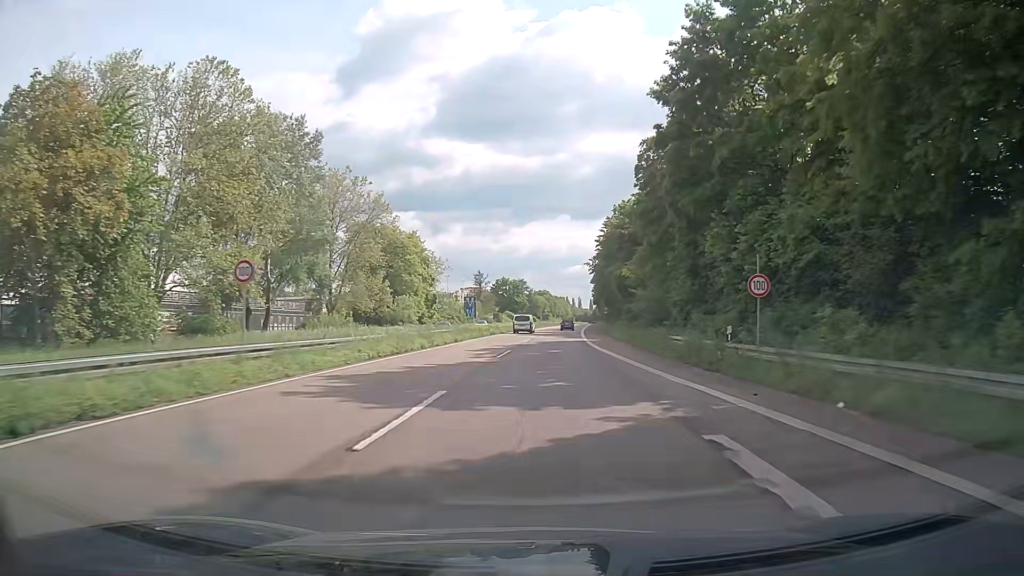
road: trunk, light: Day
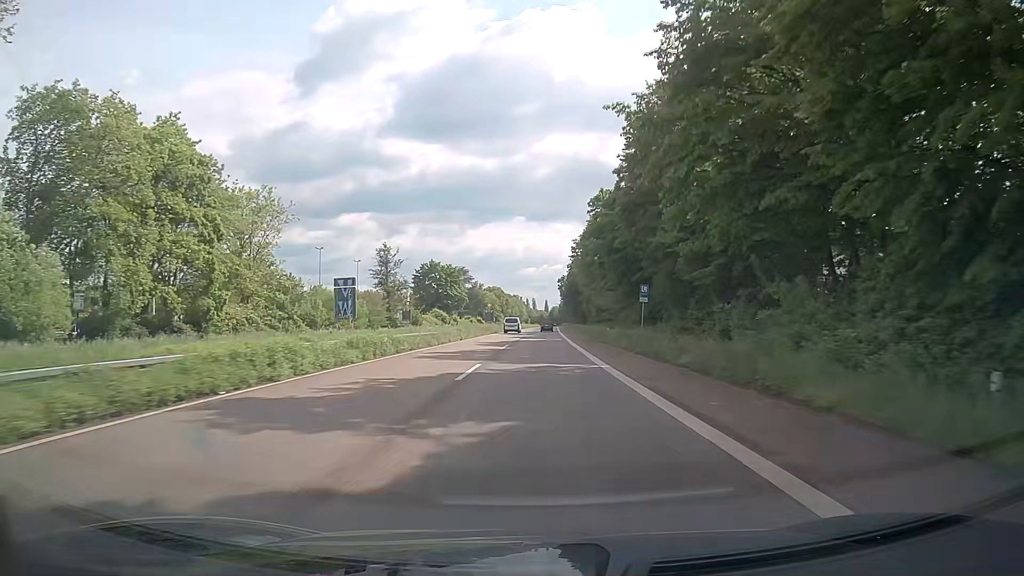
(+2.8, +63.6) m; +4°
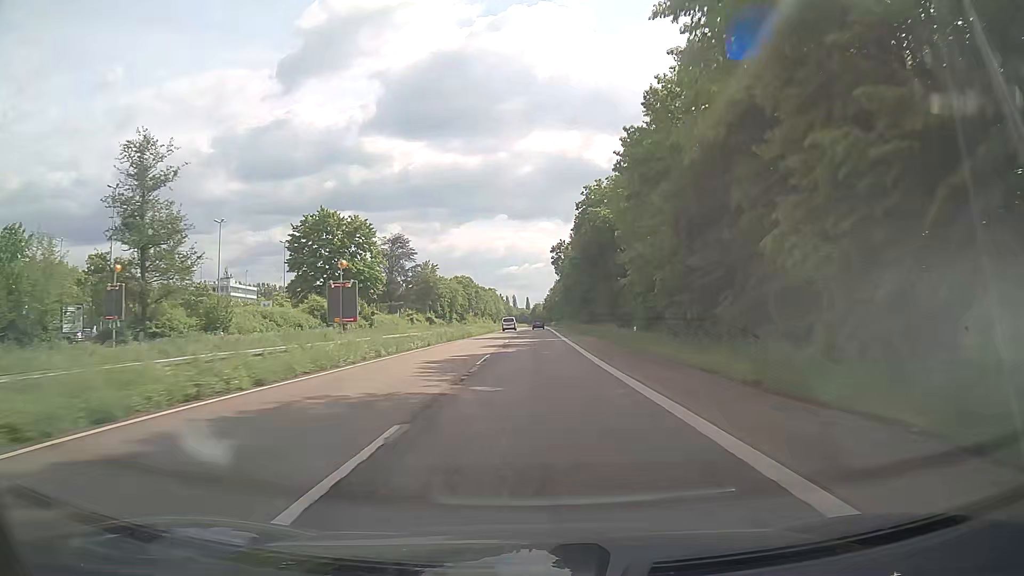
(+1.2, +66.9) m; +2°
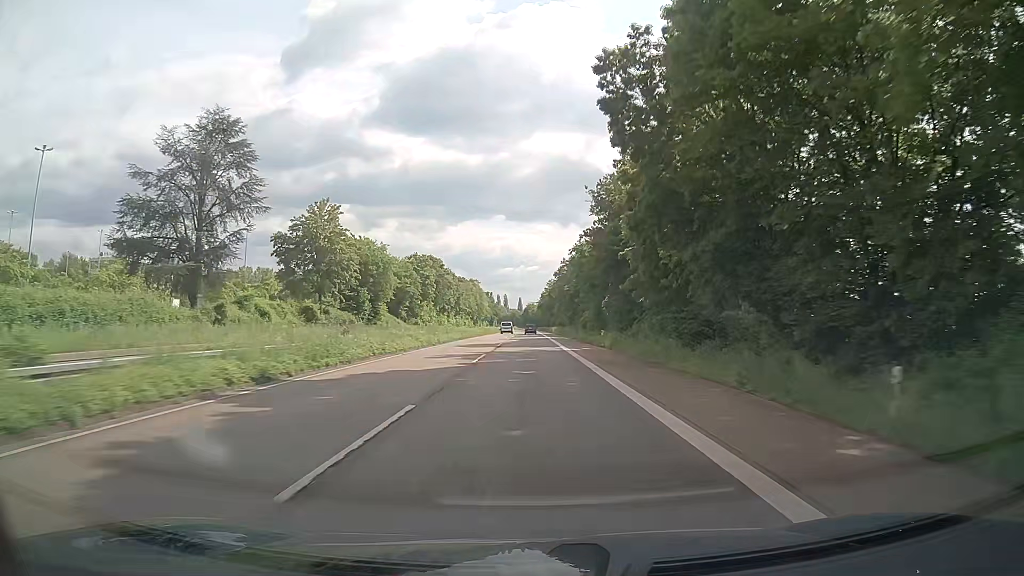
(+0.5, +70.0) m; 0°
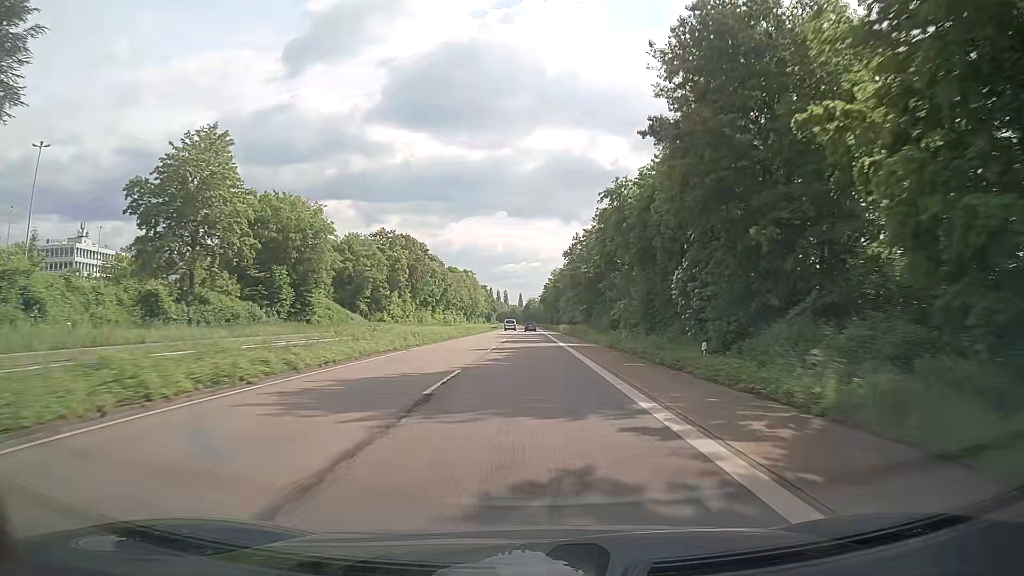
(+0.1, +28.7) m; 0°
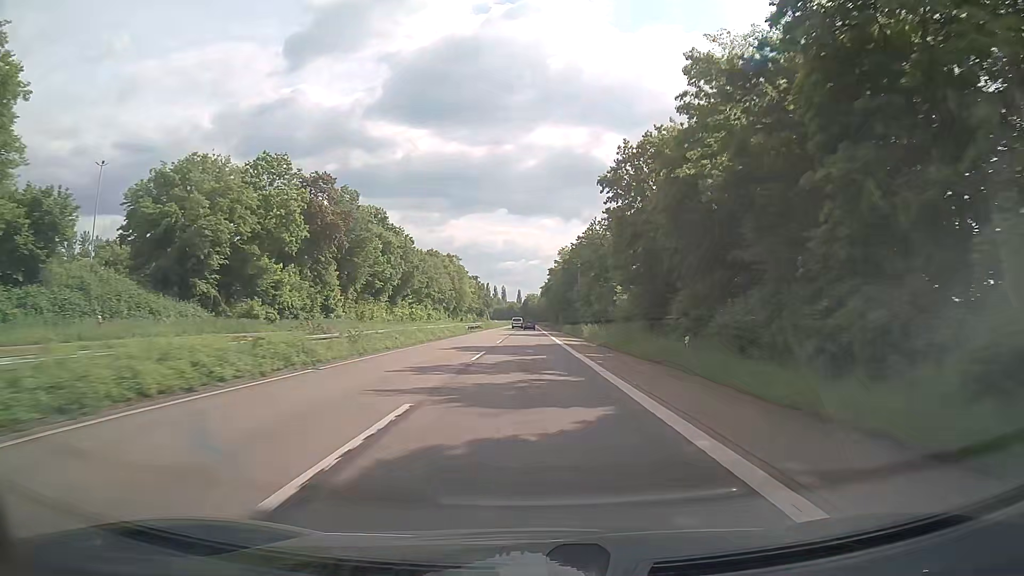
(-0.1, +43.8) m; 0°
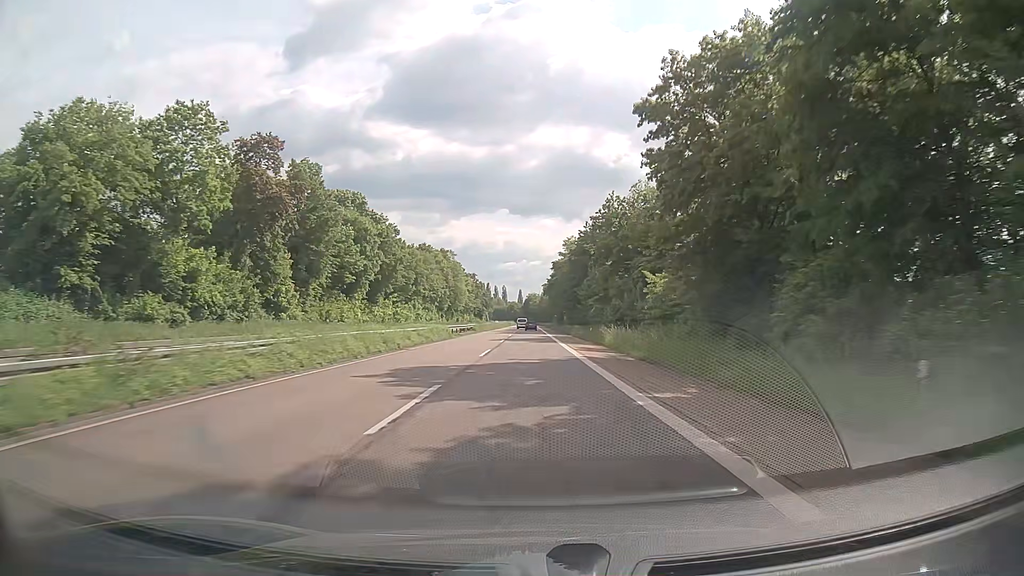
(-0.1, +14.8) m; 0°
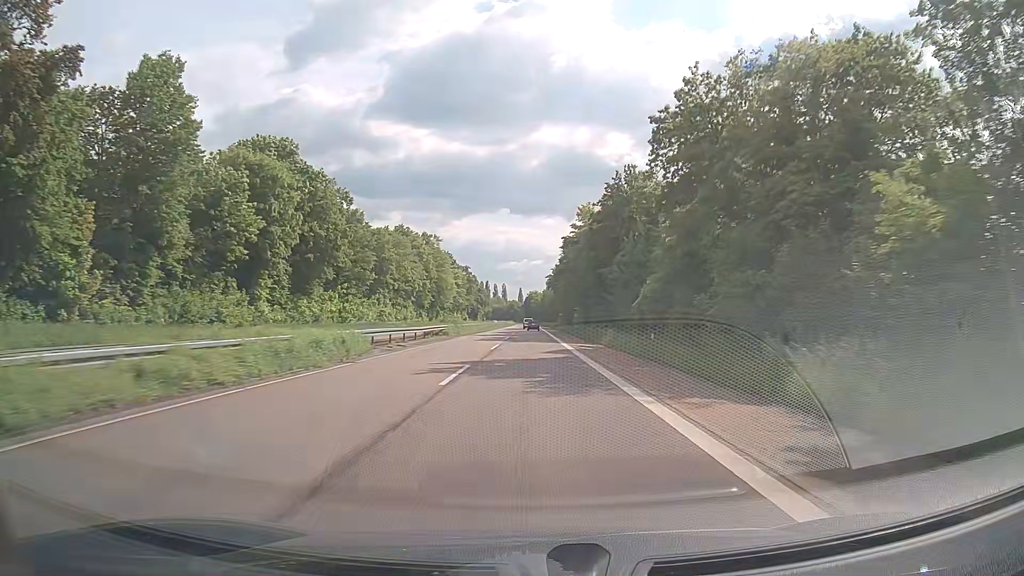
(-0.2, +29.9) m; 0°
(0, +10) (0, +20) (0, +30) (0, +40) (0, +50) (0, +60) (0, +70) (0, +80) (0, +90) (0, +100) m
